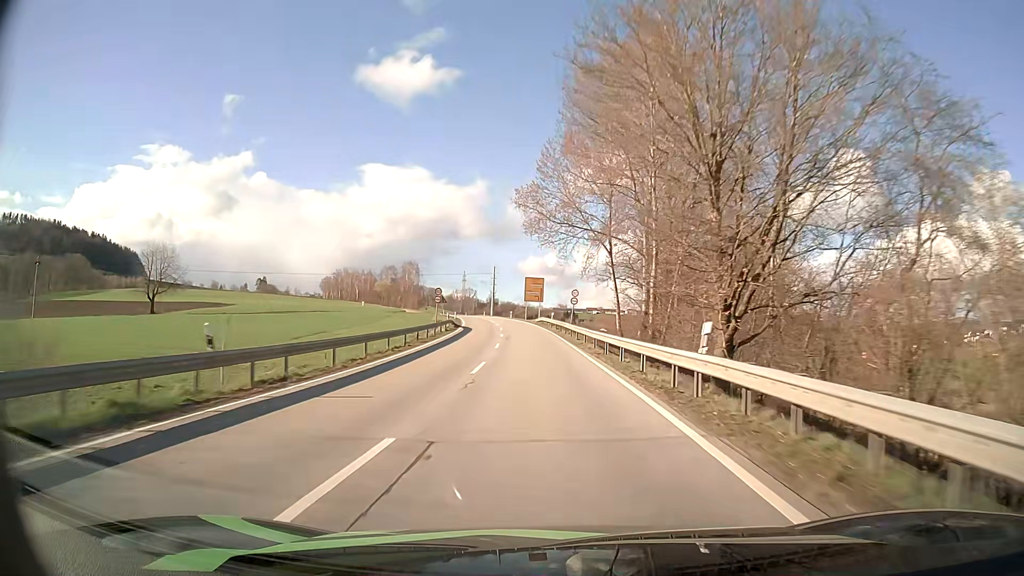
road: secondary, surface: asphalt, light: Day
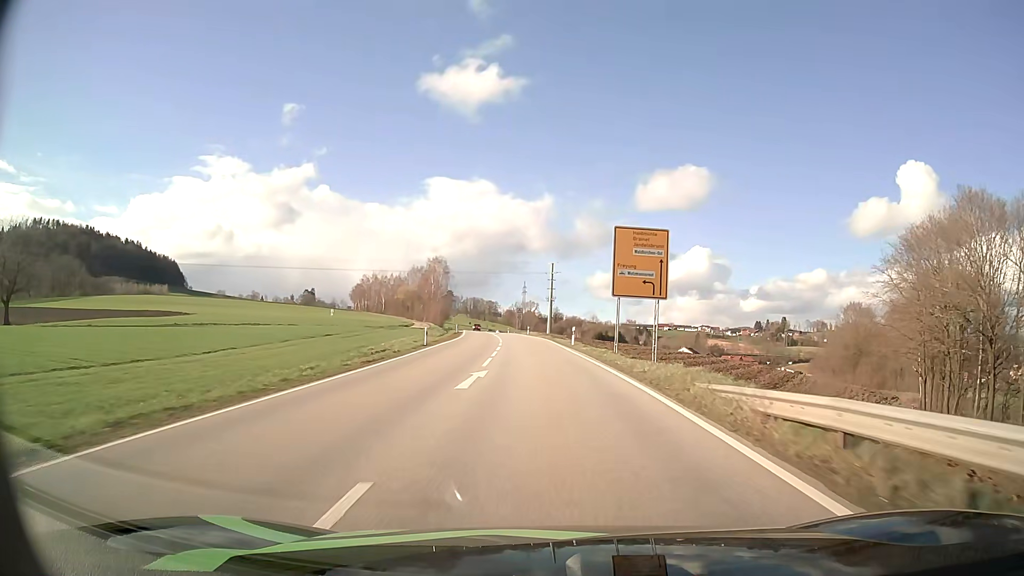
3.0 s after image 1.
(-3.2, +62.8) m; -6°
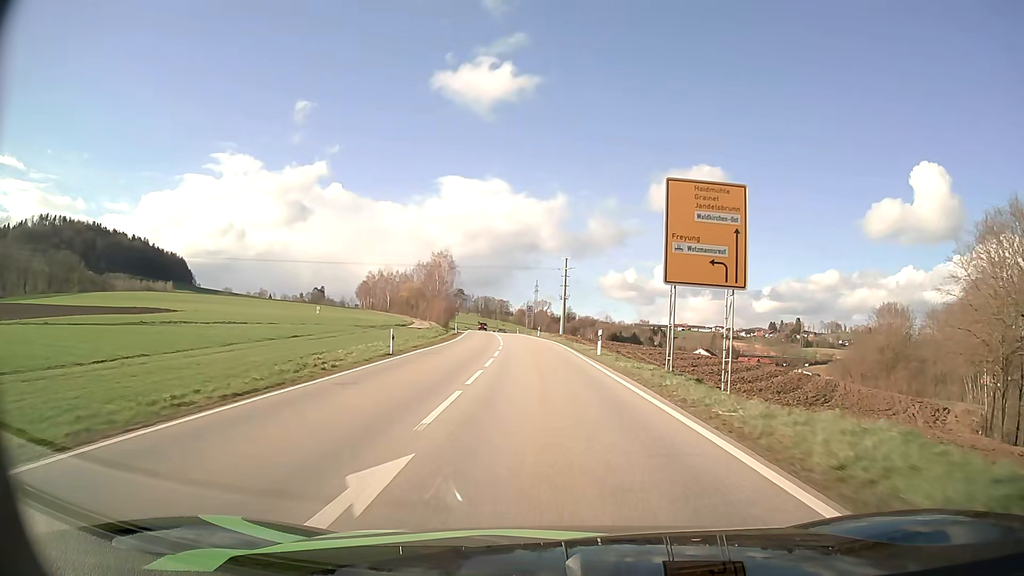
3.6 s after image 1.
(-0.1, +11.3) m; -1°
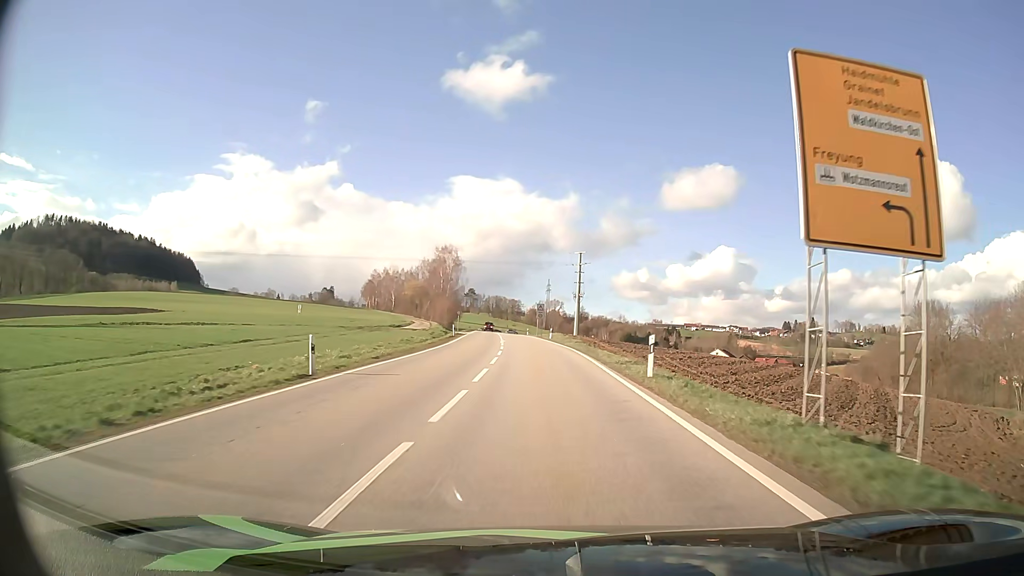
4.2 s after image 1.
(-0.1, +10.9) m; -1°
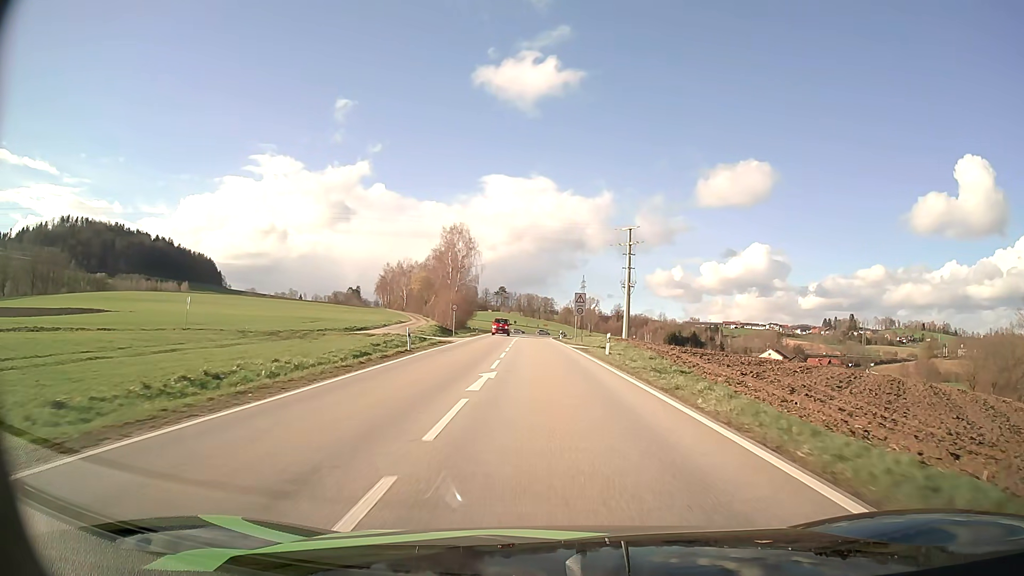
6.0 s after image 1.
(-0.8, +31.7) m; -3°
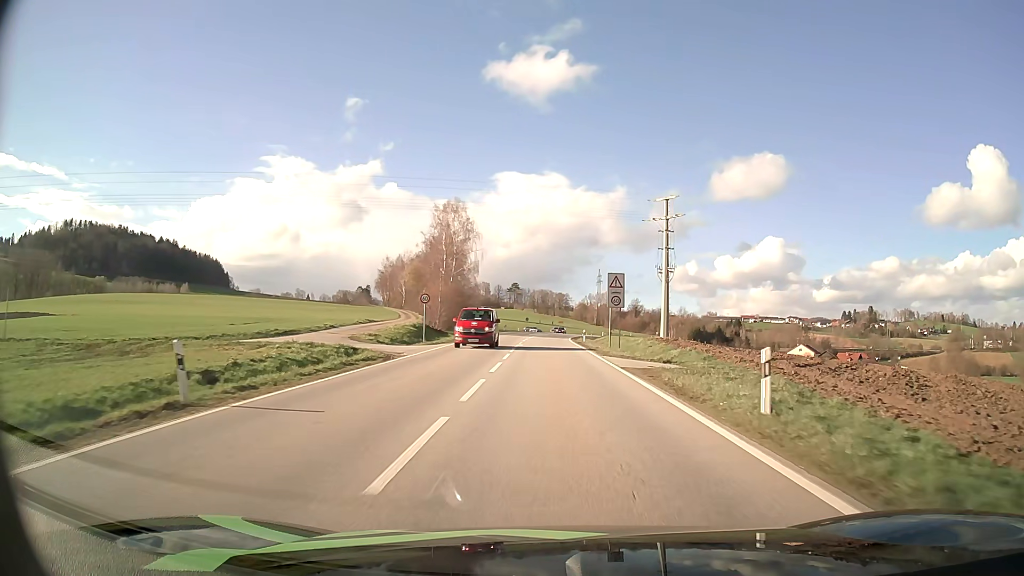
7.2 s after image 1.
(-0.2, +20.5) m; -1°
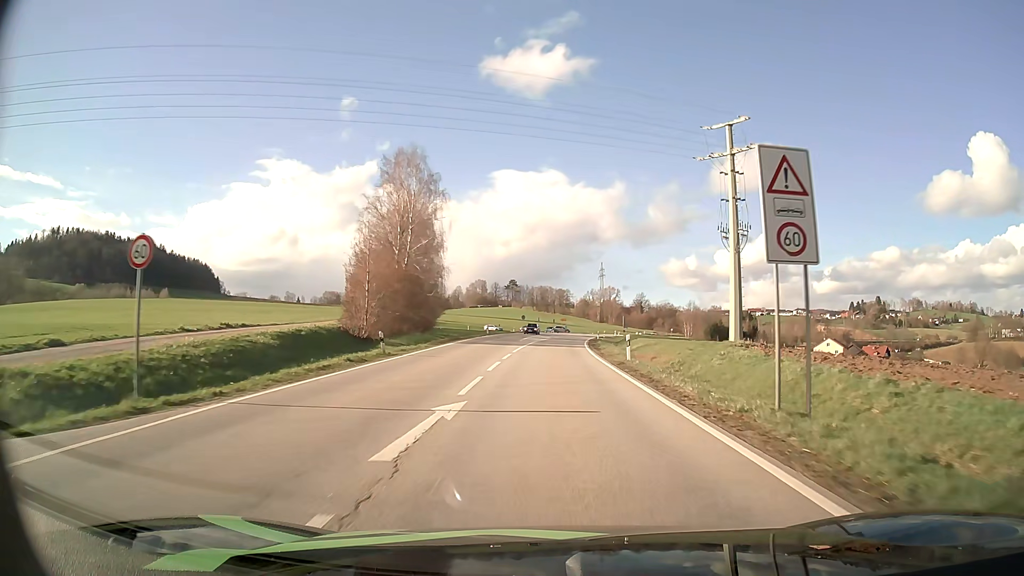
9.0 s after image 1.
(-0.1, +28.5) m; 0°
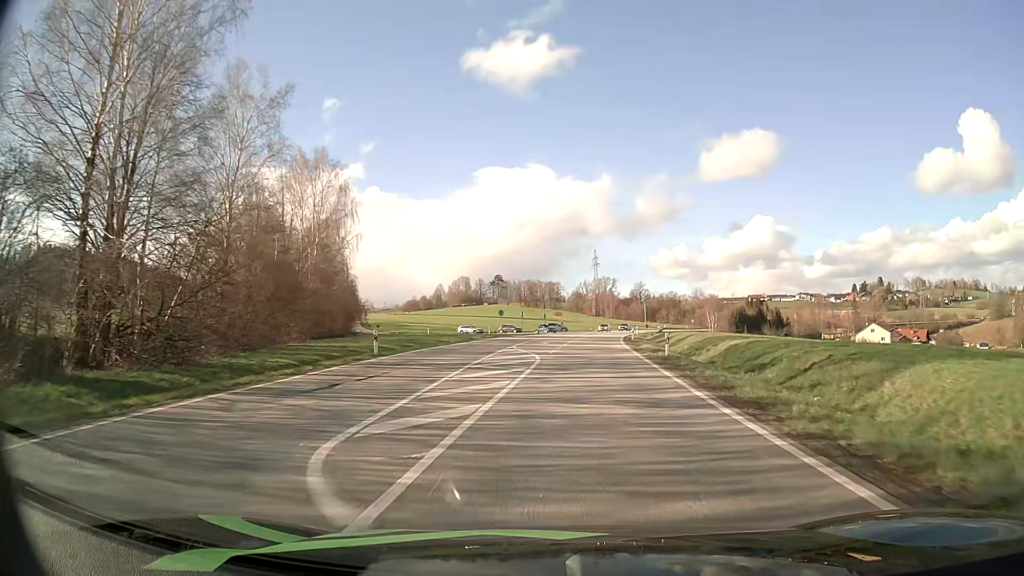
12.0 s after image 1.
(+0.2, +43.8) m; +1°
(0, +10) (0, +20) (0, +30) (0, +40) (+1, +50) (+1, +60) (+2, +70) (+4, +80) (+5, +90) (+7, +100) m
